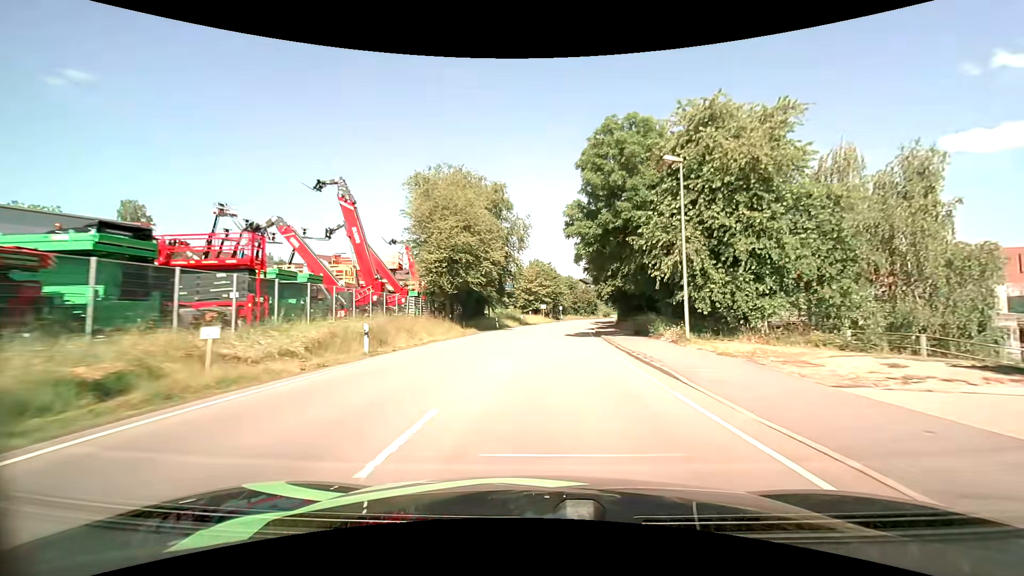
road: primary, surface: asphalt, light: Day
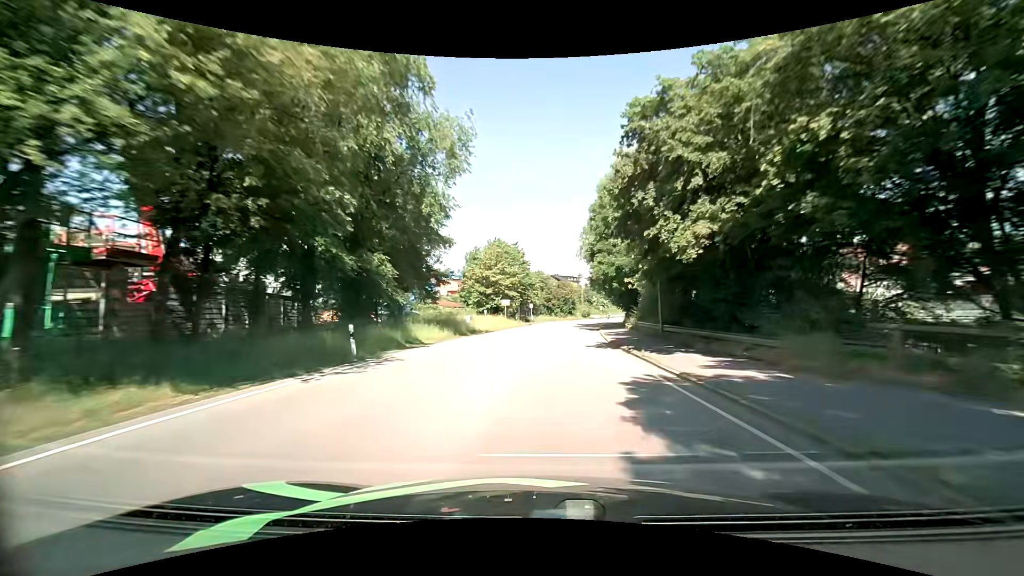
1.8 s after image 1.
(+0.9, +32.1) m; +3°
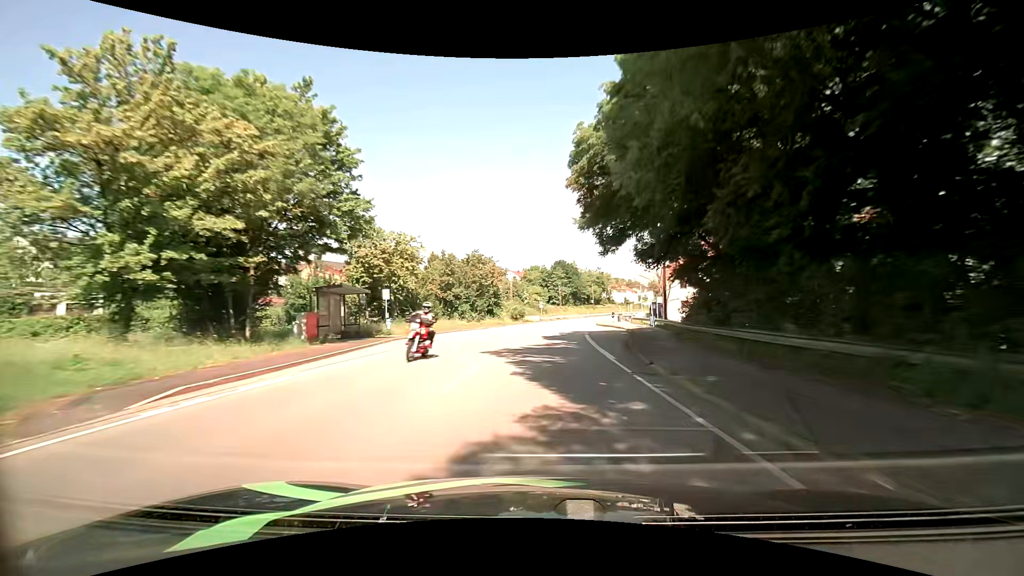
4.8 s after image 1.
(+4.4, +55.9) m; +9°
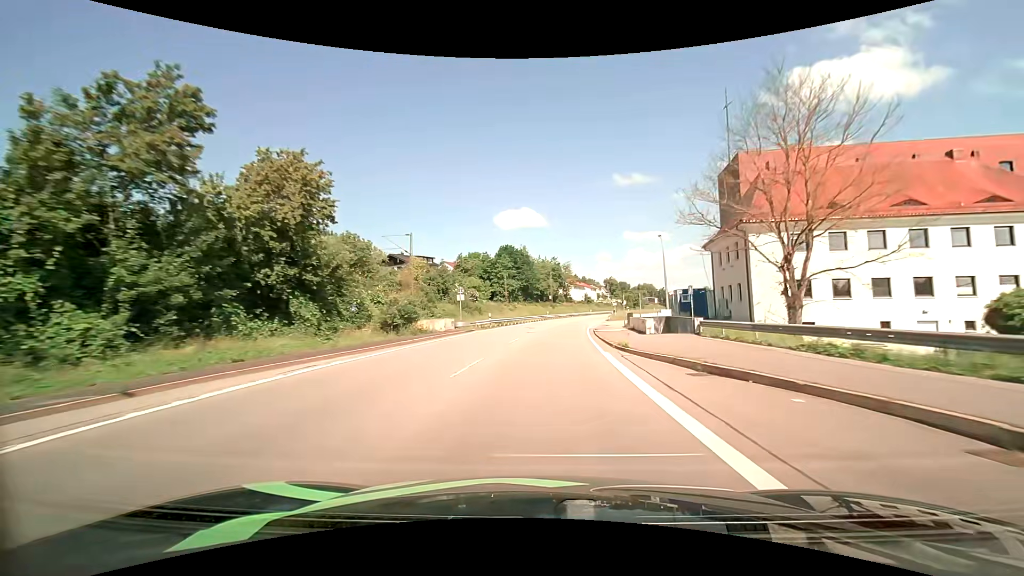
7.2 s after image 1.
(+2.2, +46.9) m; +6°
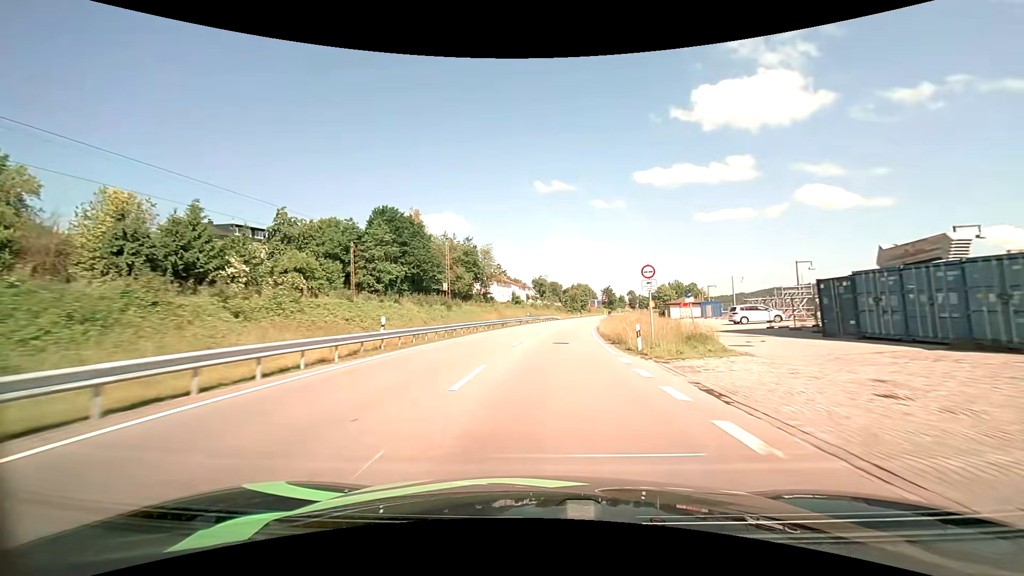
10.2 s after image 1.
(+4.2, +61.3) m; +8°
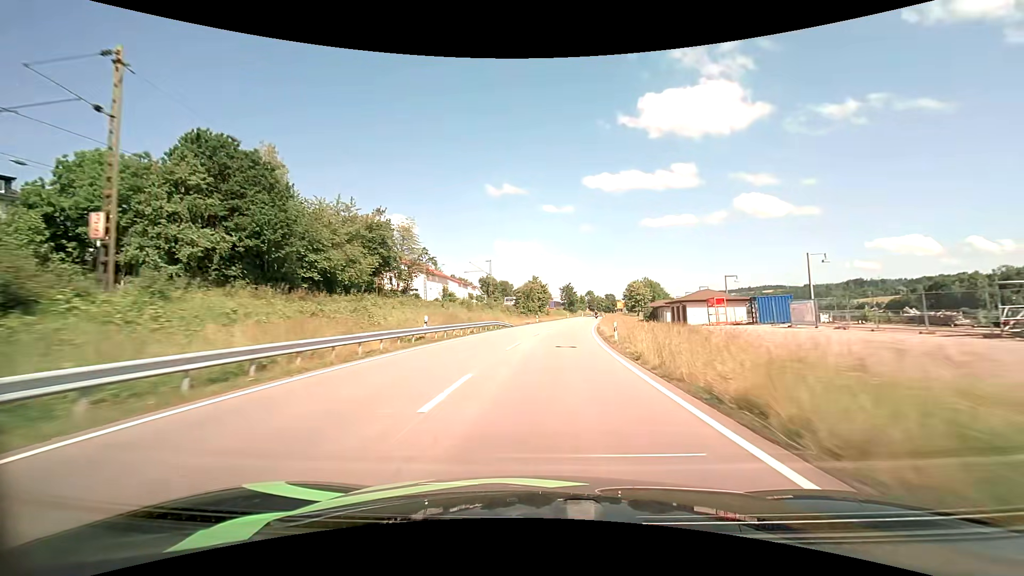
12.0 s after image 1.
(+1.9, +37.8) m; +6°
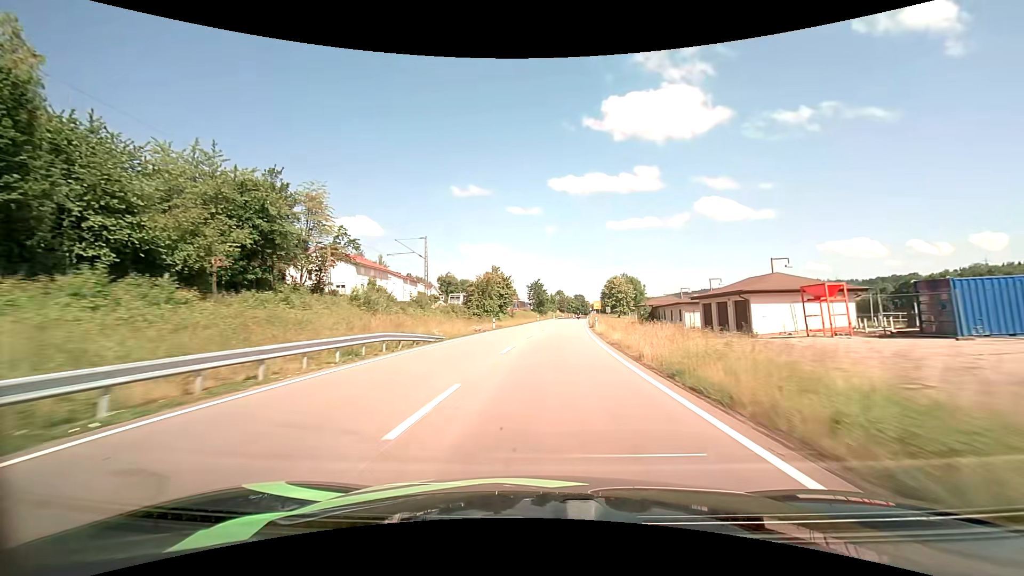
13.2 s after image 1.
(+0.9, +25.4) m; +4°
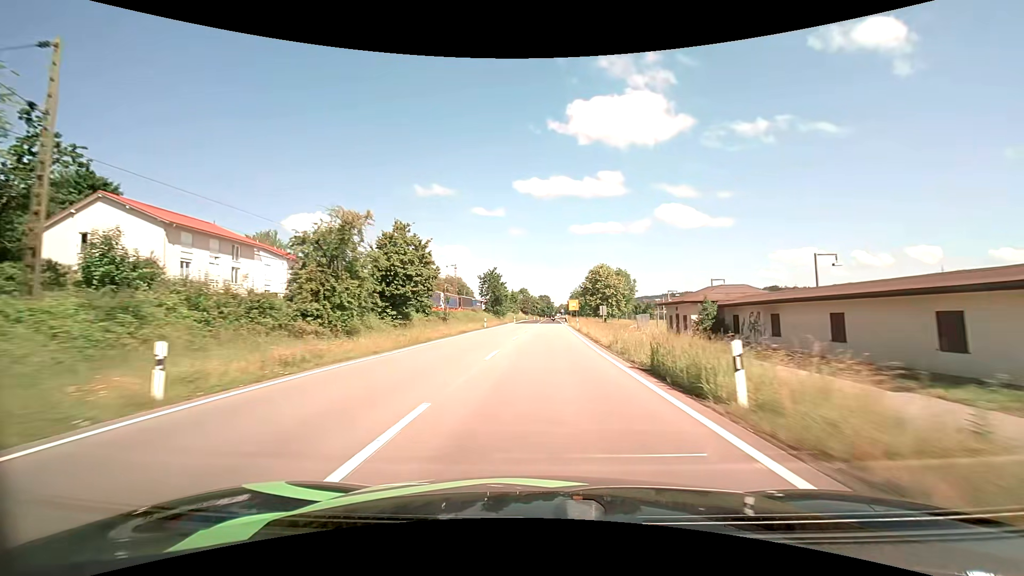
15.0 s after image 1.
(+1.6, +38.1) m; +4°
(0, +10) (0, +20) (0, +30) (+1, +40) (+1, +50) (+1, +60) (+1, +70) (+2, +80) (+2, +90) (+2, +100) m
